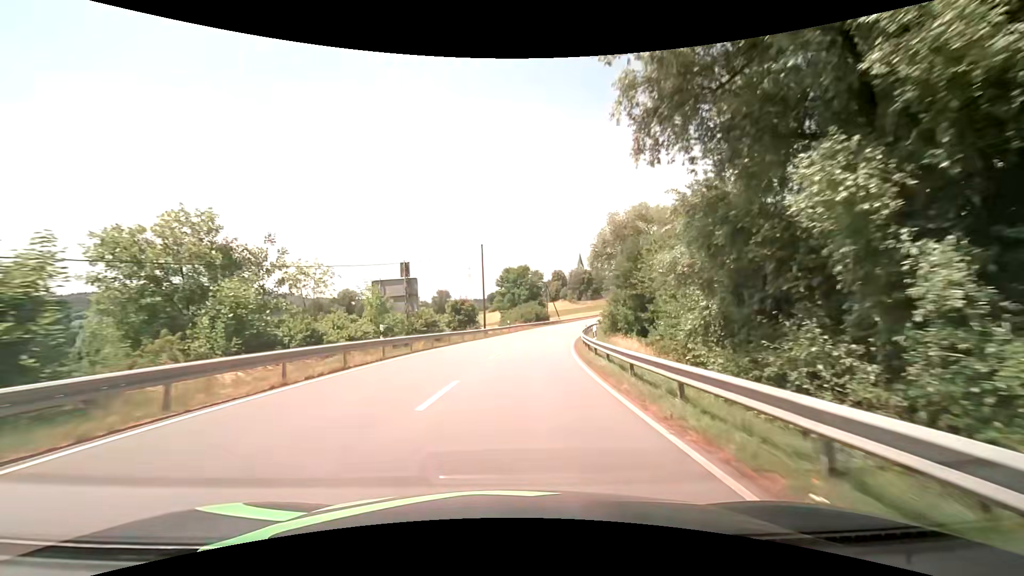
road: secondary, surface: asphalt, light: Day
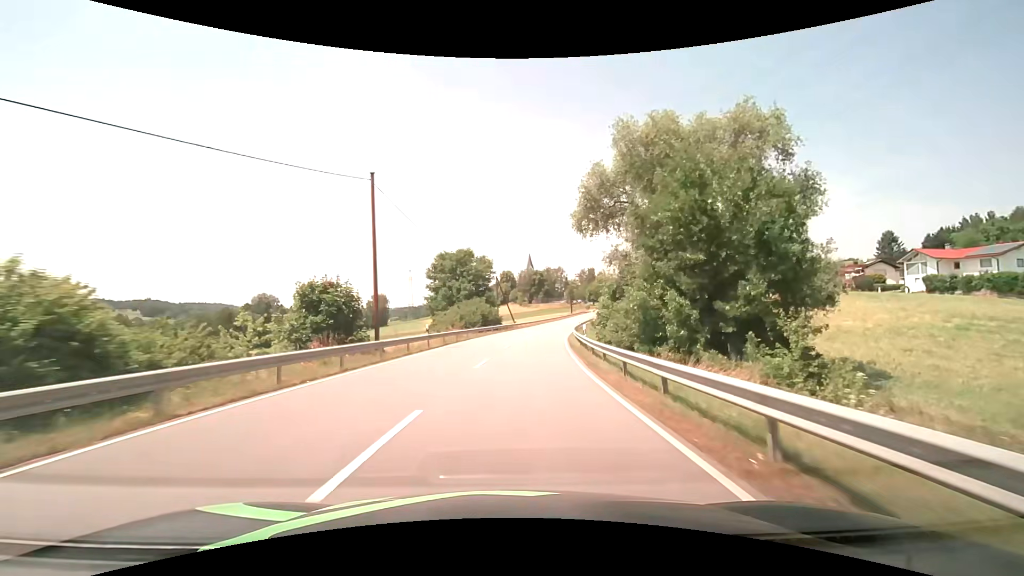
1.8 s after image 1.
(+1.6, +27.5) m; +6°
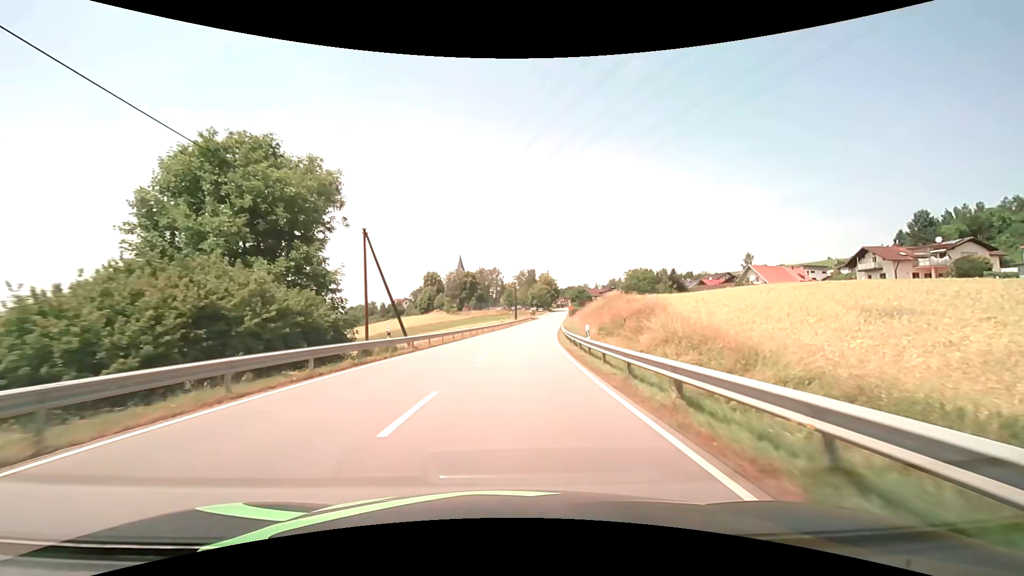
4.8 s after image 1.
(+3.3, +45.2) m; +8°
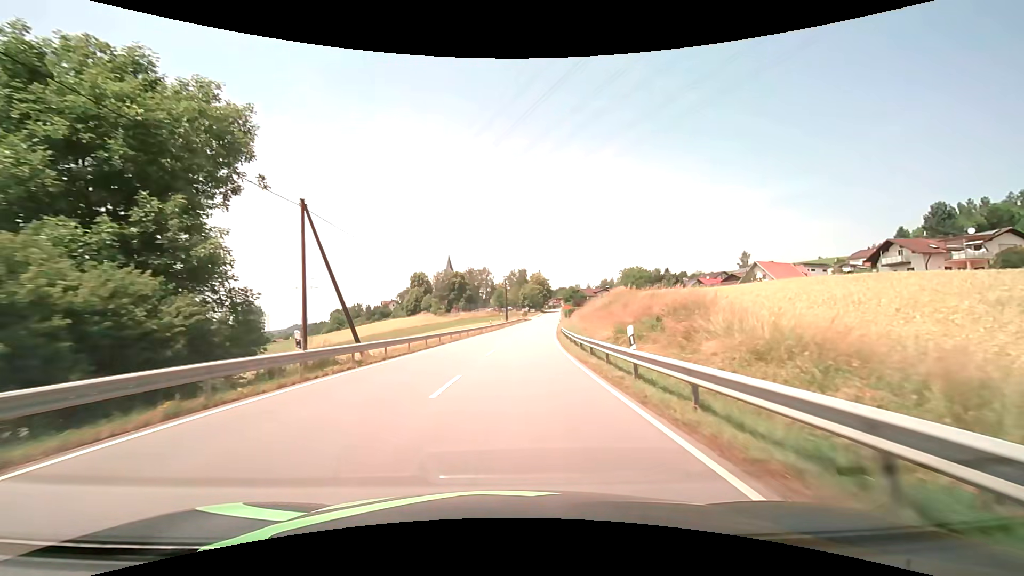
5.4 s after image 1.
(+0.1, +8.6) m; +1°
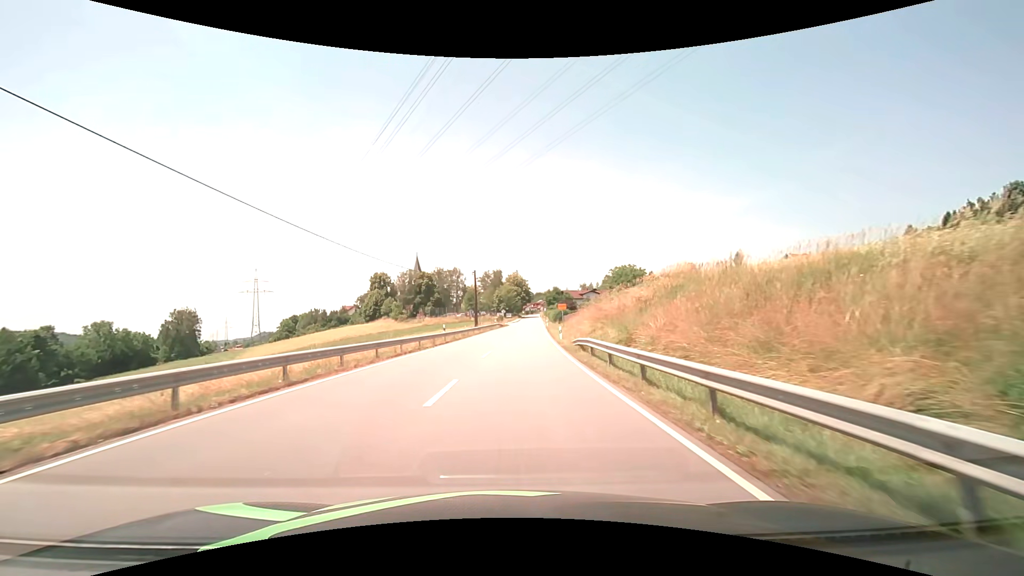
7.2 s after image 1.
(+0.6, +24.7) m; +3°
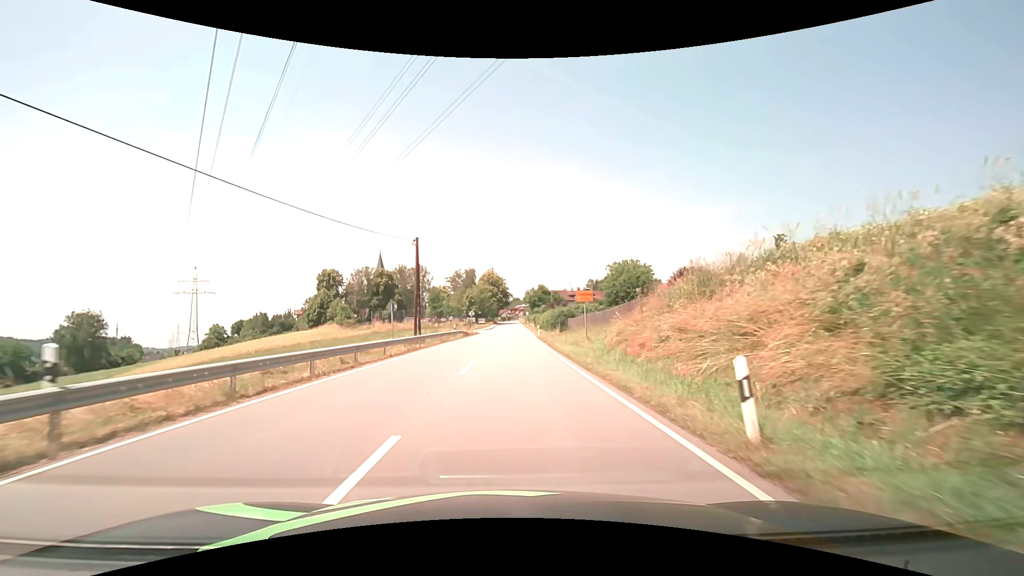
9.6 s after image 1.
(+0.7, +29.9) m; +3°
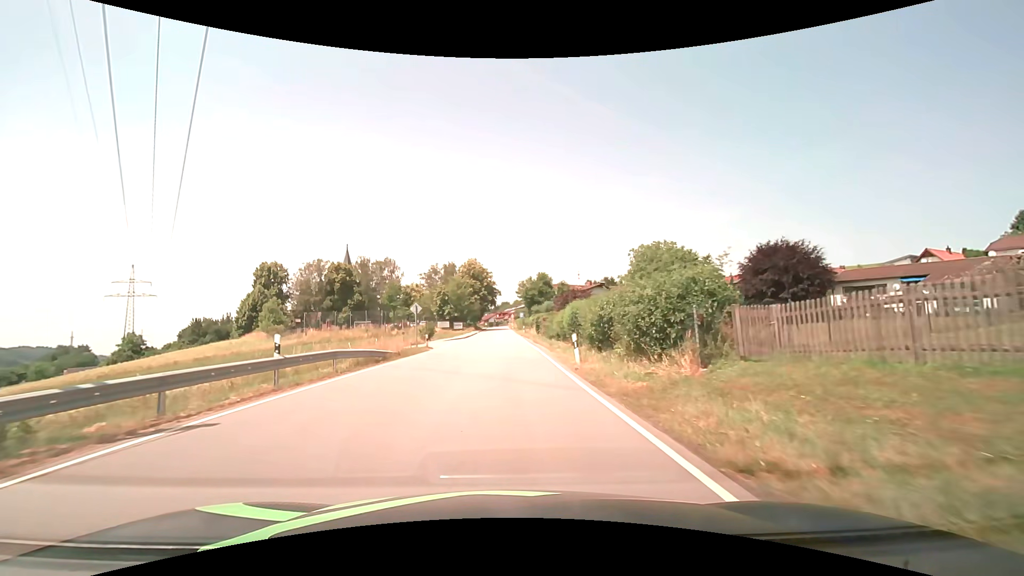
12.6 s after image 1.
(+0.5, +33.9) m; +1°
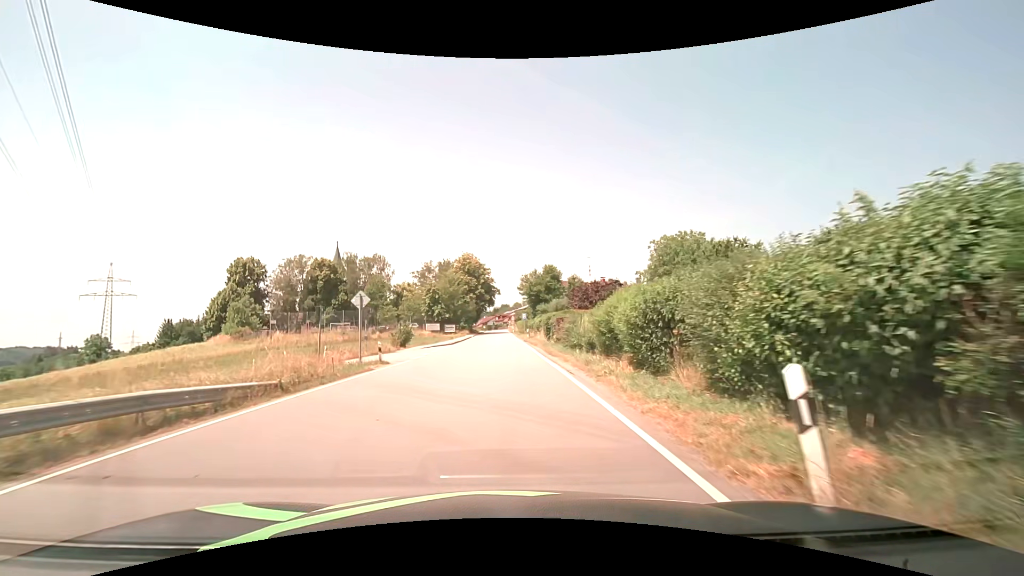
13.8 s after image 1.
(0.0, +12.6) m; 0°
(0, +10) (0, +20) (0, +30) (0, +40) (-1, +50) (-1, +60) (-1, +70) (-1, +80) (-1, +90) (-1, +100) m
